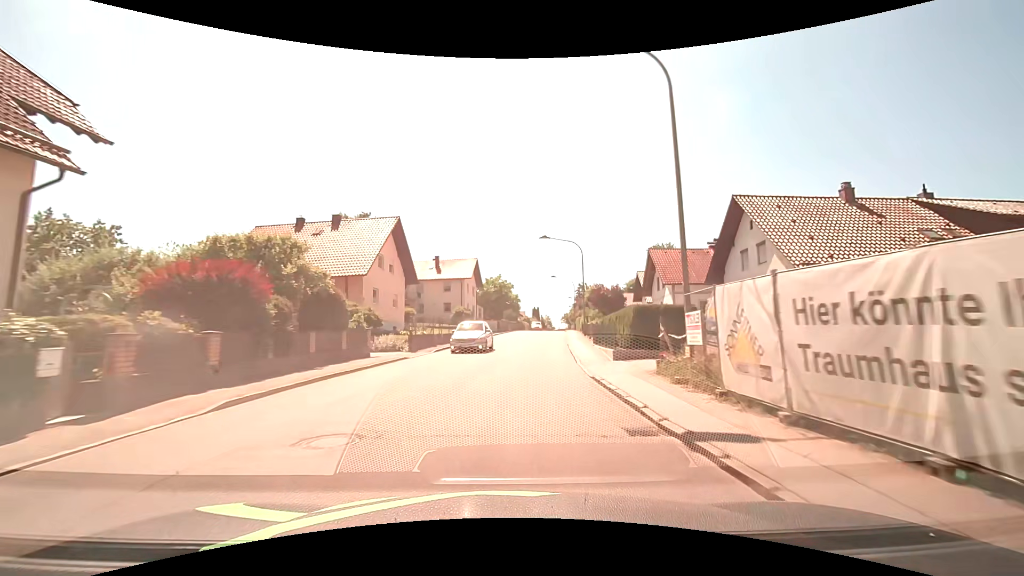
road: unclassified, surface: asphalt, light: Day
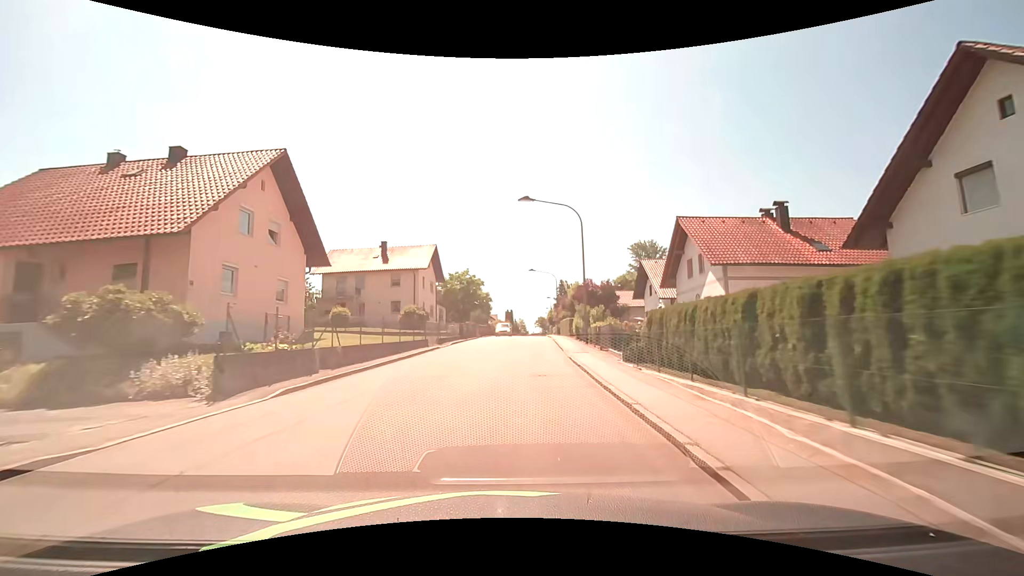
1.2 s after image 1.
(+0.5, +15.1) m; +3°
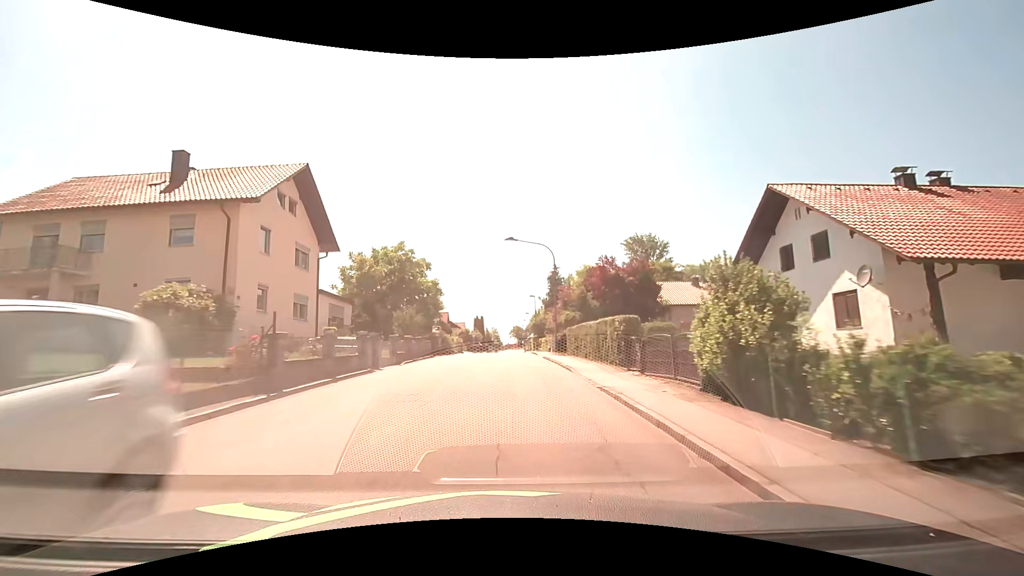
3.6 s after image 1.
(+0.9, +30.0) m; +3°
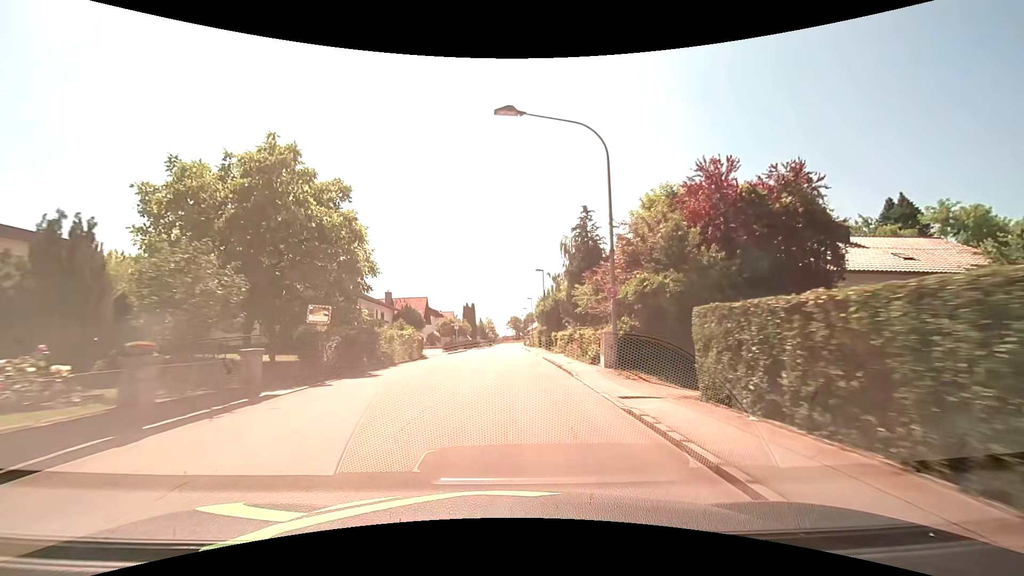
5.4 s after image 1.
(+0.1, +22.5) m; +1°
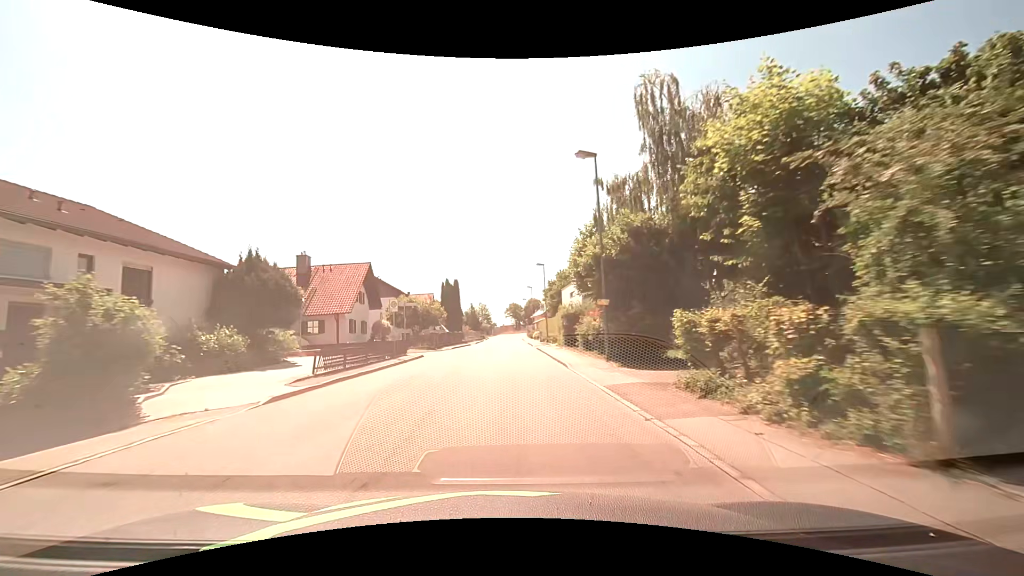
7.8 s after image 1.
(-0.1, +30.7) m; 0°
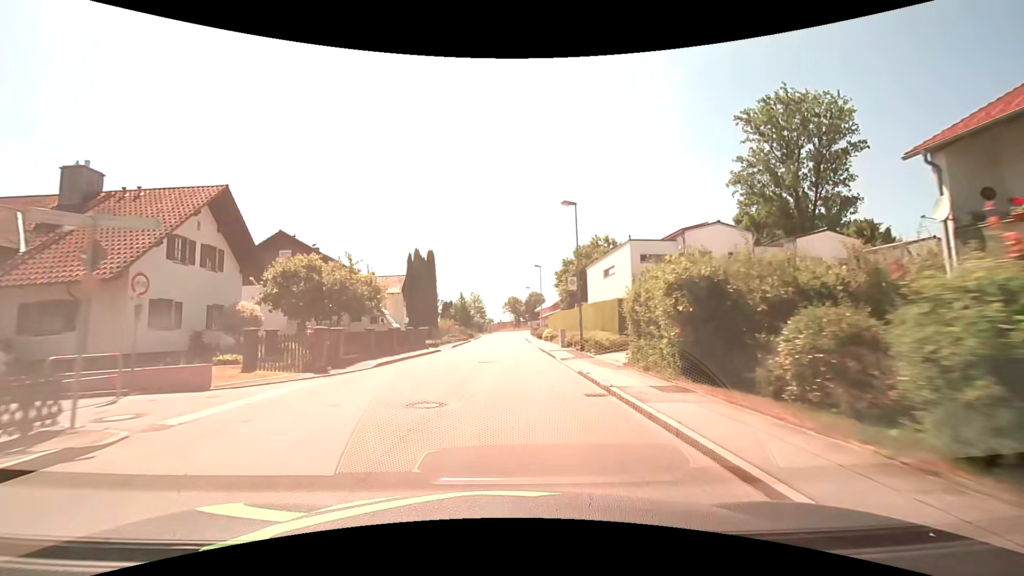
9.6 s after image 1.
(+0.1, +23.3) m; 0°
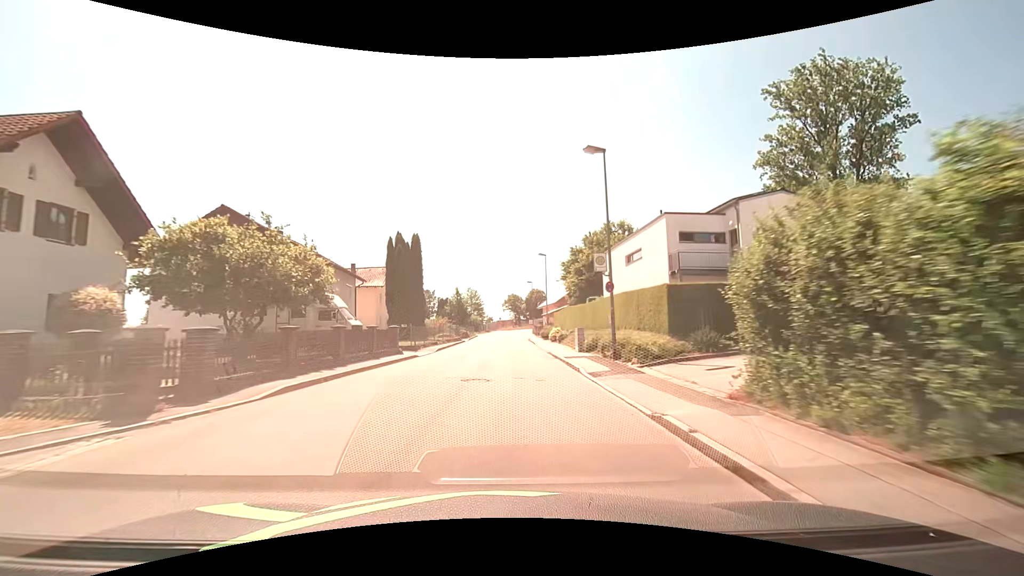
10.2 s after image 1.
(0.0, +7.8) m; 0°
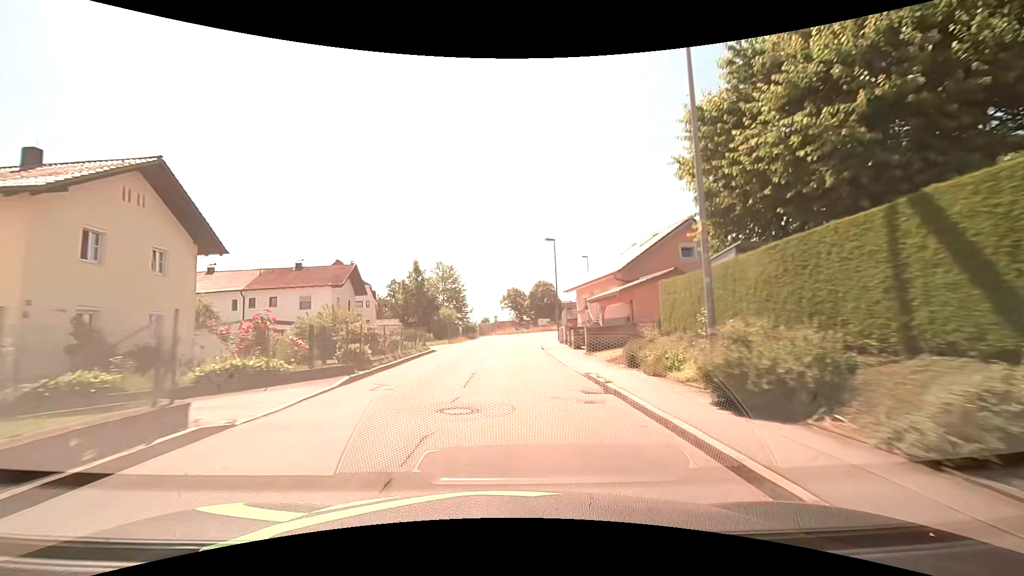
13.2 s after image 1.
(-0.2, +38.4) m; 0°
(0, +10) (0, +20) (0, +30) (+1, +40) (+2, +50) (+4, +60) (+7, +69) (+11, +78) (+15, +87) (+21, +96) m
